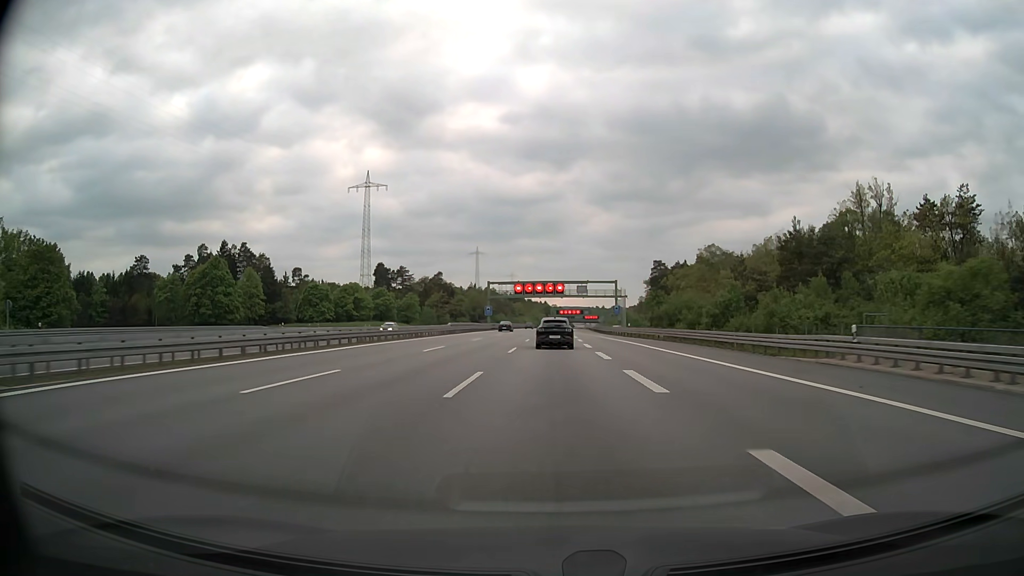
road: motorway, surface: asphalt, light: Day
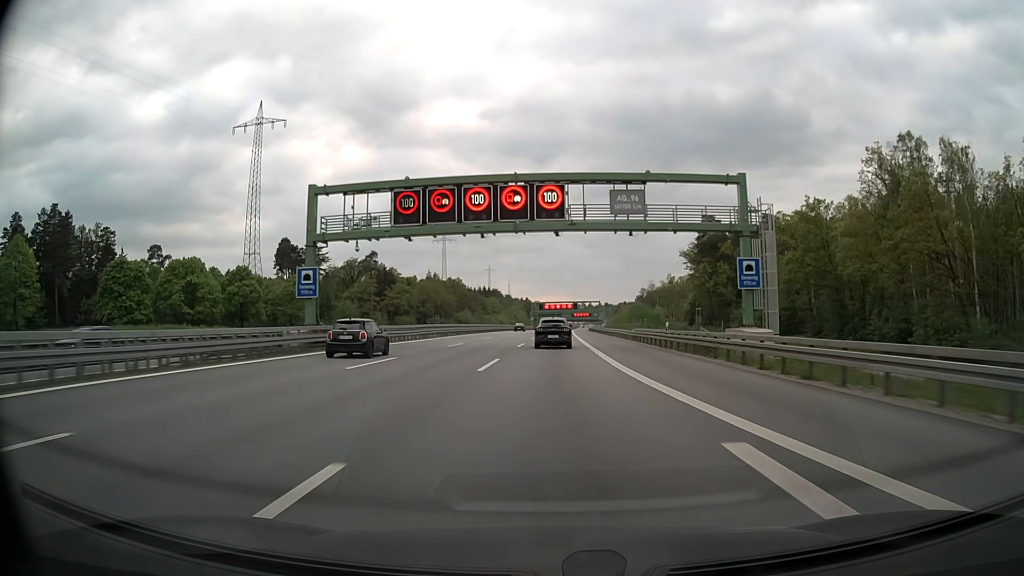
(+1.4, +83.8) m; +2°
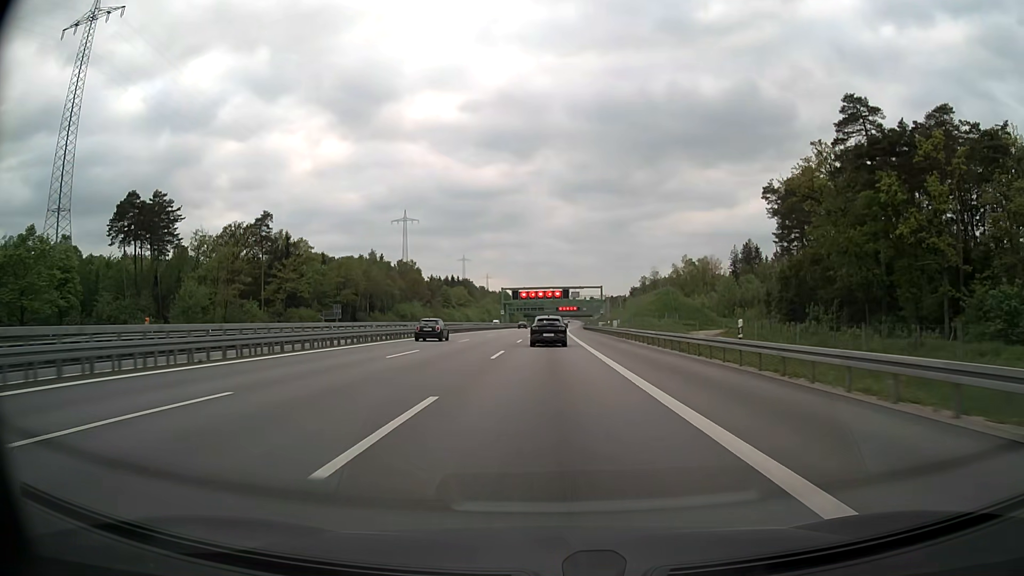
(+0.9, +67.7) m; +2°
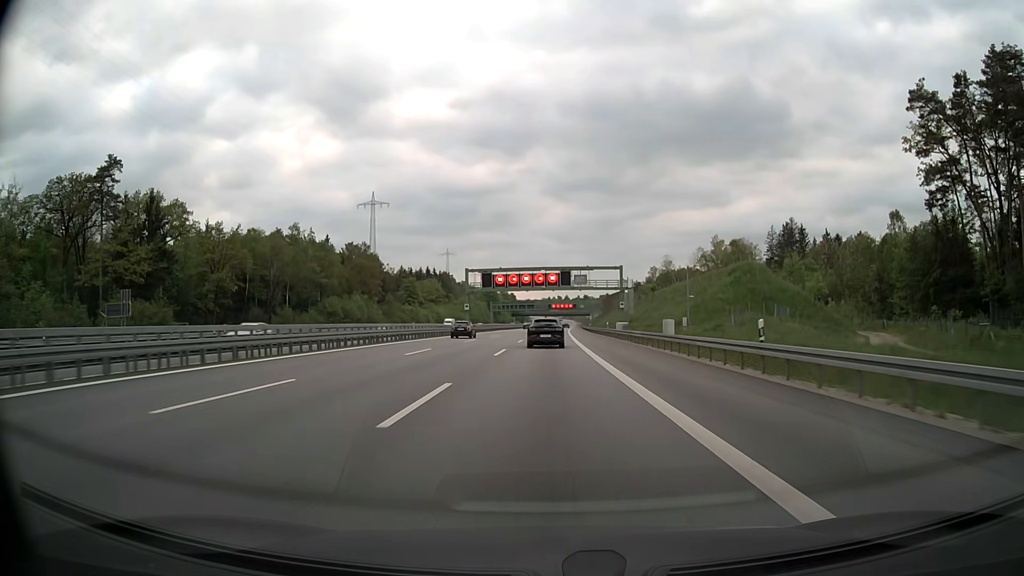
(+0.2, +51.3) m; +1°
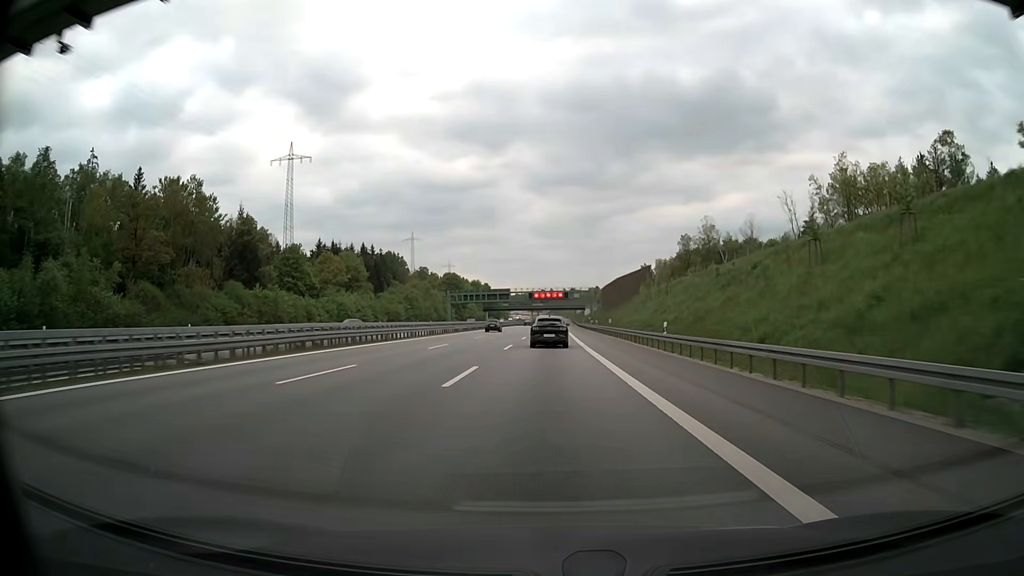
(+1.1, +86.1) m; +1°
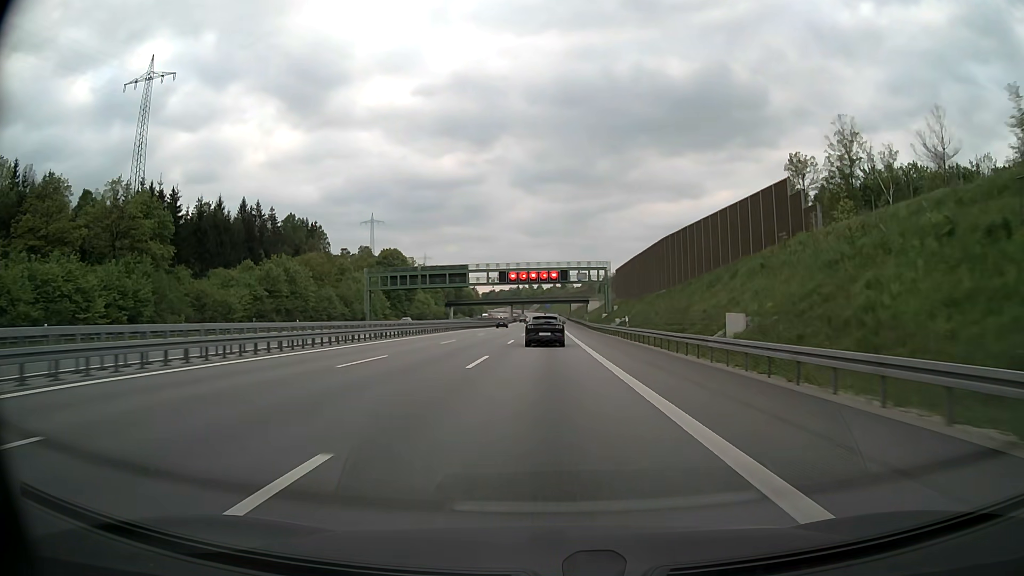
(+0.8, +86.3) m; +1°
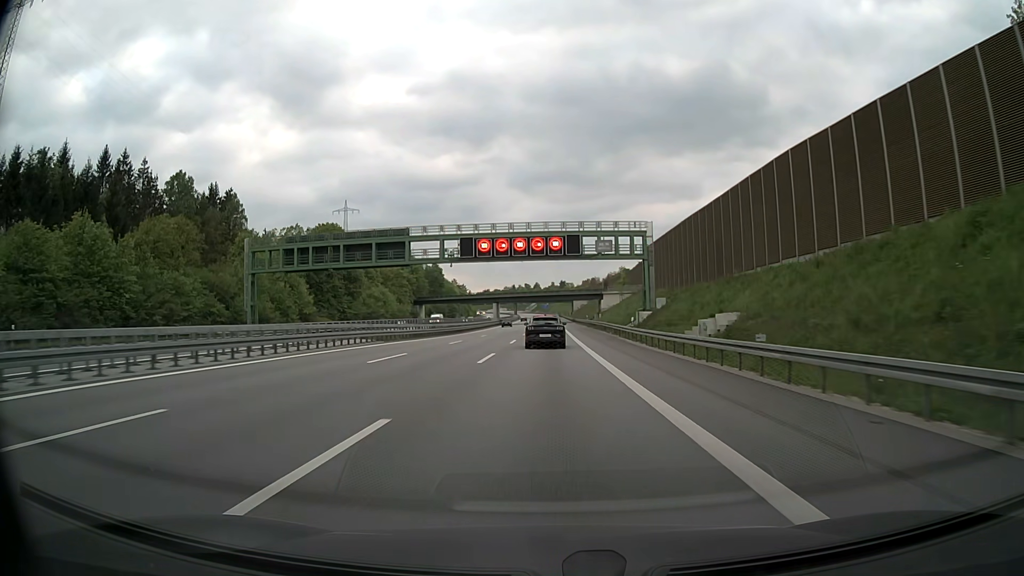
(+0.1, +51.5) m; 0°
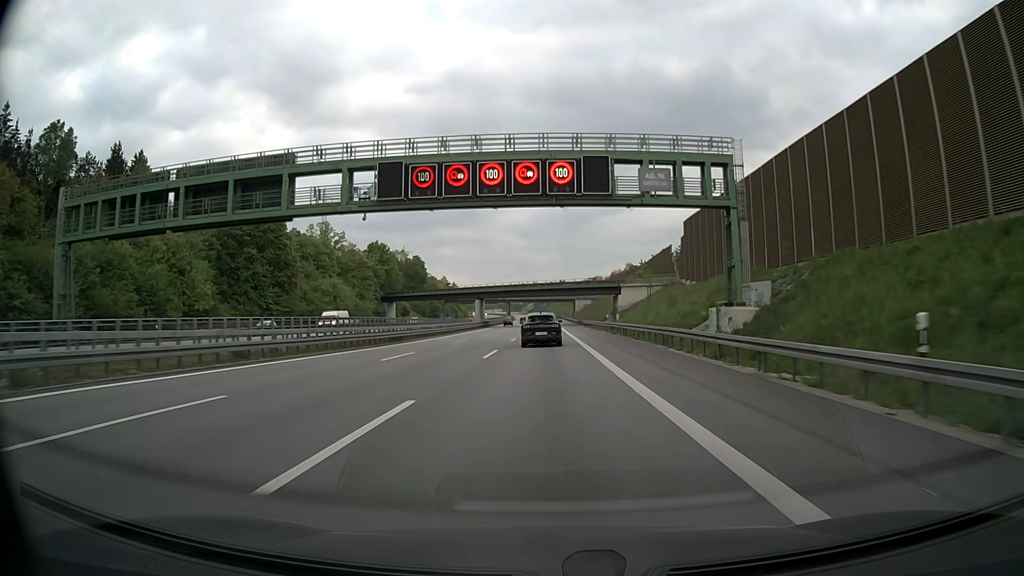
(0.0, +34.2) m; 0°
(0, +10) (0, +20) (0, +30) (0, +40) (0, +50) (0, +60) (0, +70) (0, +80) (0, +90) (0, +100) m
